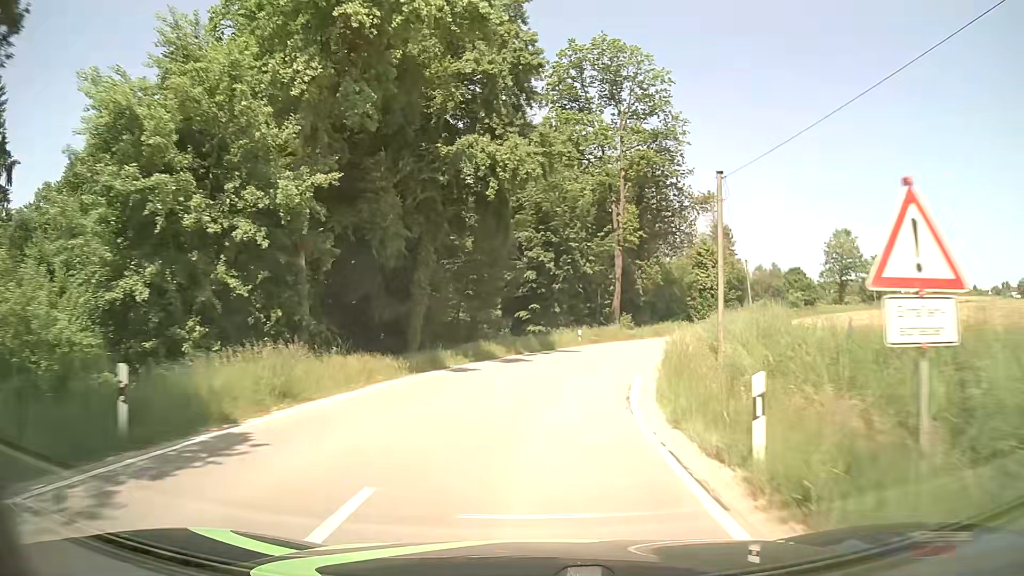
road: tertiary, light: Day
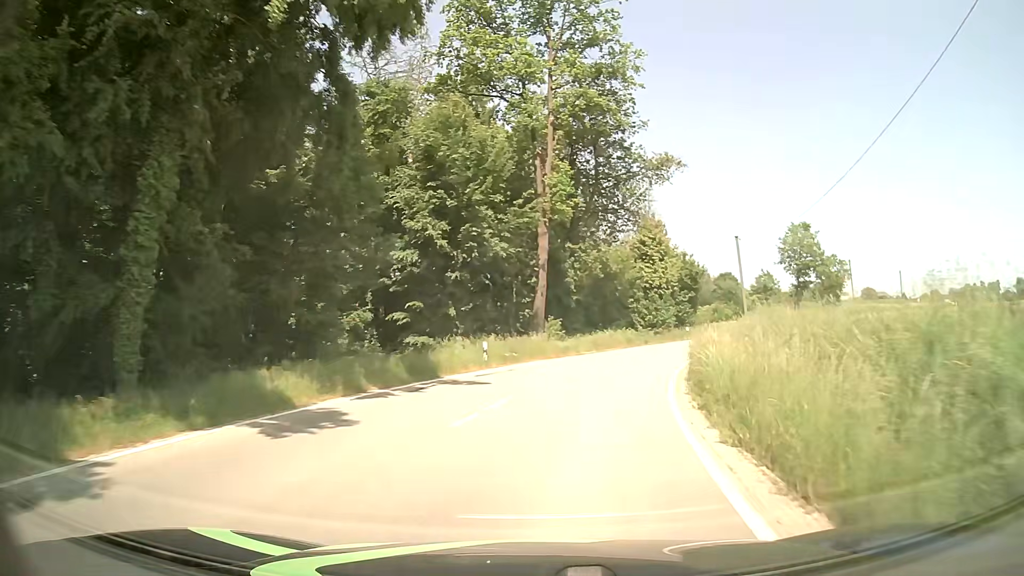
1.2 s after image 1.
(+1.0, +16.5) m; +8°
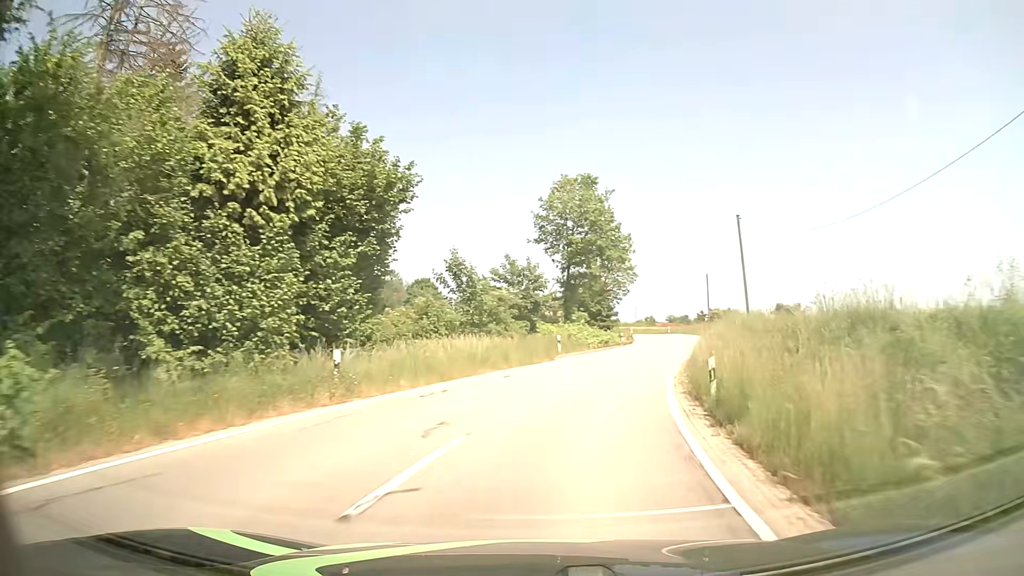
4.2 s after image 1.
(+8.8, +39.3) m; +26°
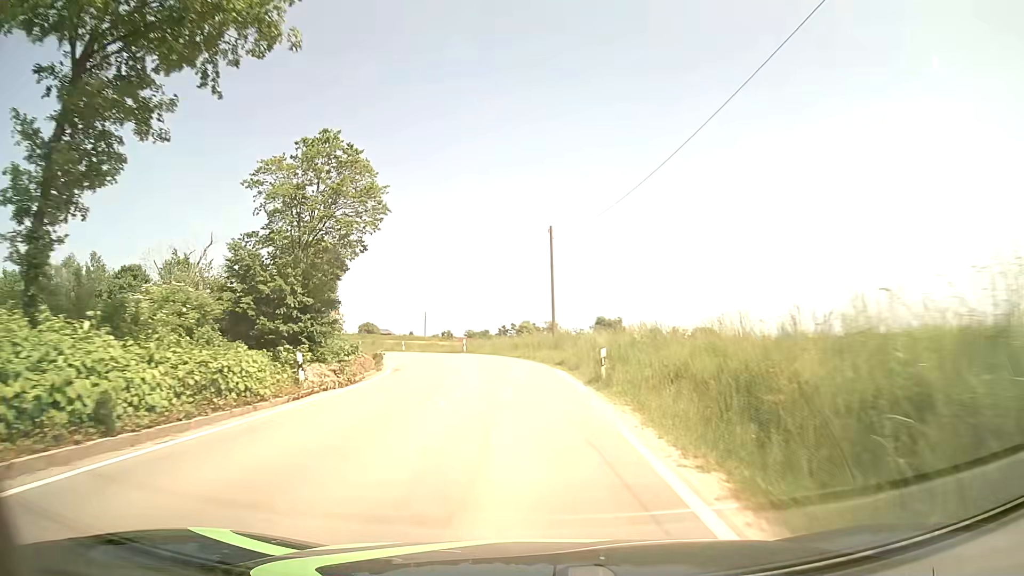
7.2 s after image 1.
(+8.0, +41.1) m; +17°
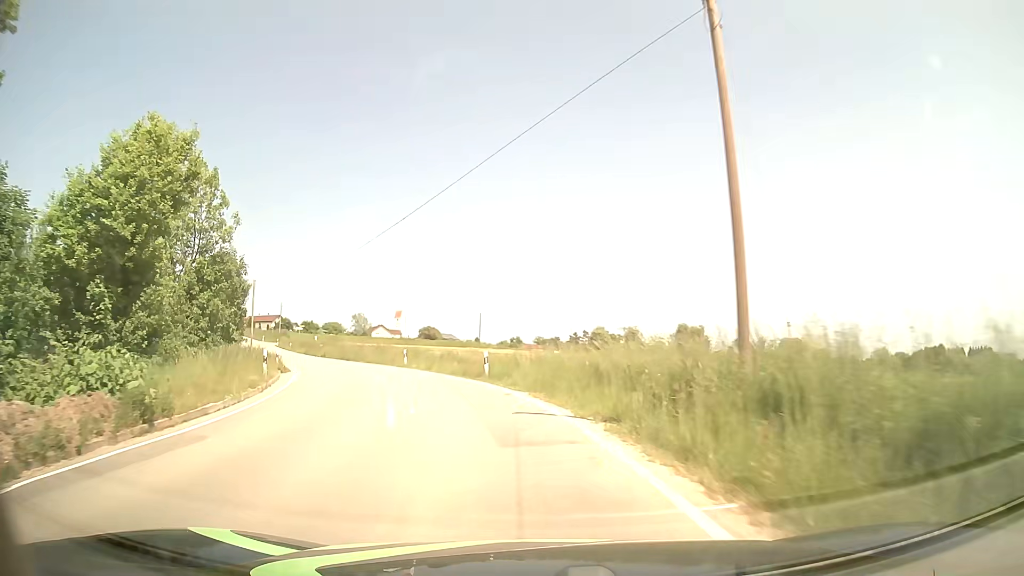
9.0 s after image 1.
(-0.8, +25.5) m; -6°
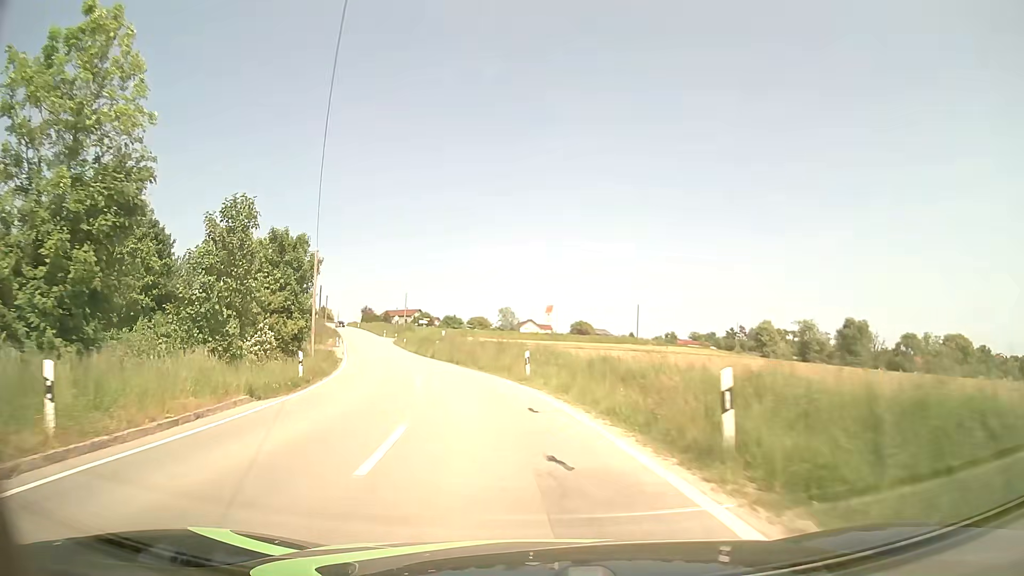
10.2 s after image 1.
(-1.8, +16.5) m; -13°
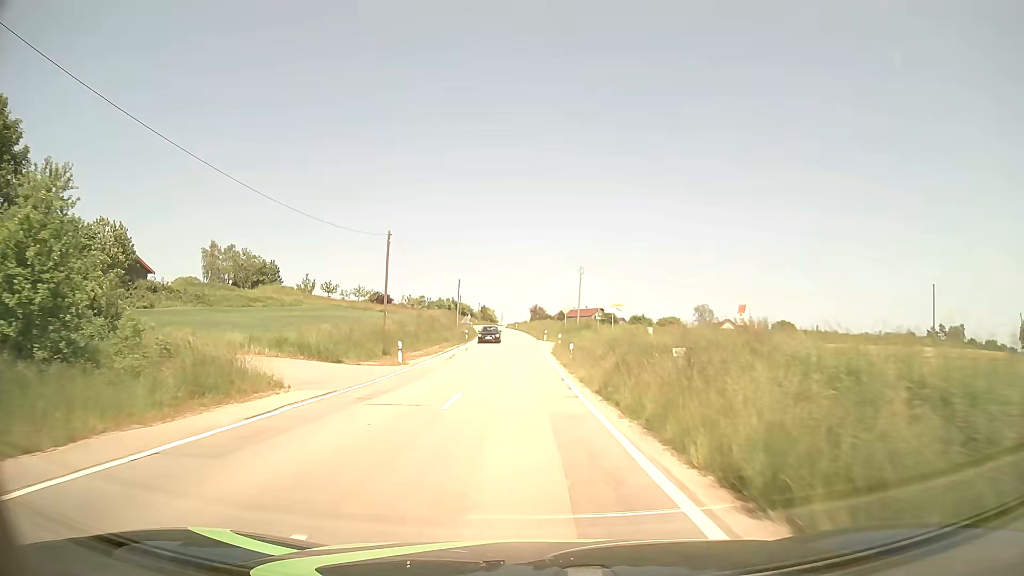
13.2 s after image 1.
(-7.2, +42.4) m; -15°
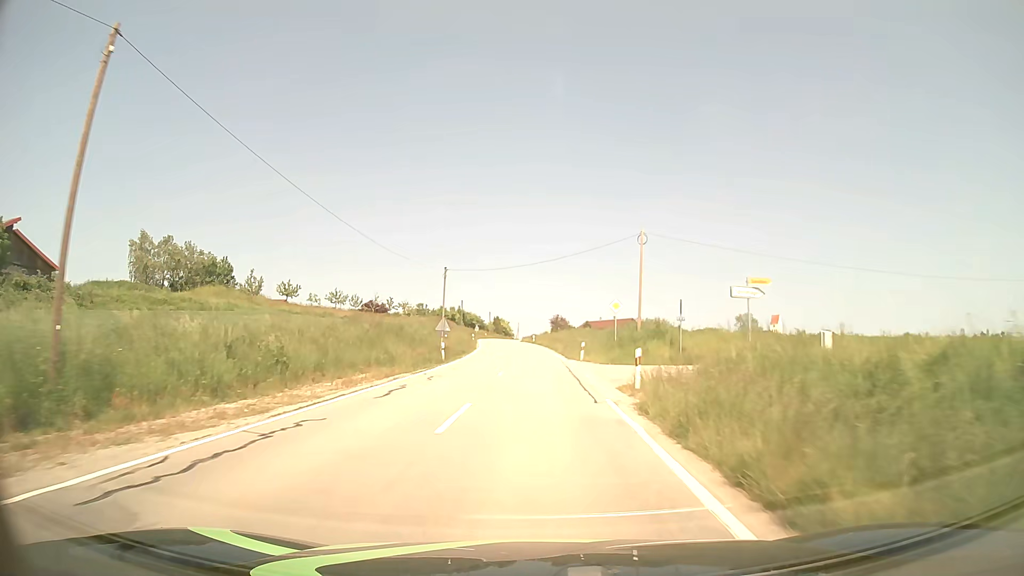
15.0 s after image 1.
(-0.5, +27.8) m; -2°
(0, +10) (0, +20) (0, +30) (0, +40) (0, +50) (-1, +60) (-1, +70) (-2, +80) (-3, +90) (-4, +100) m
